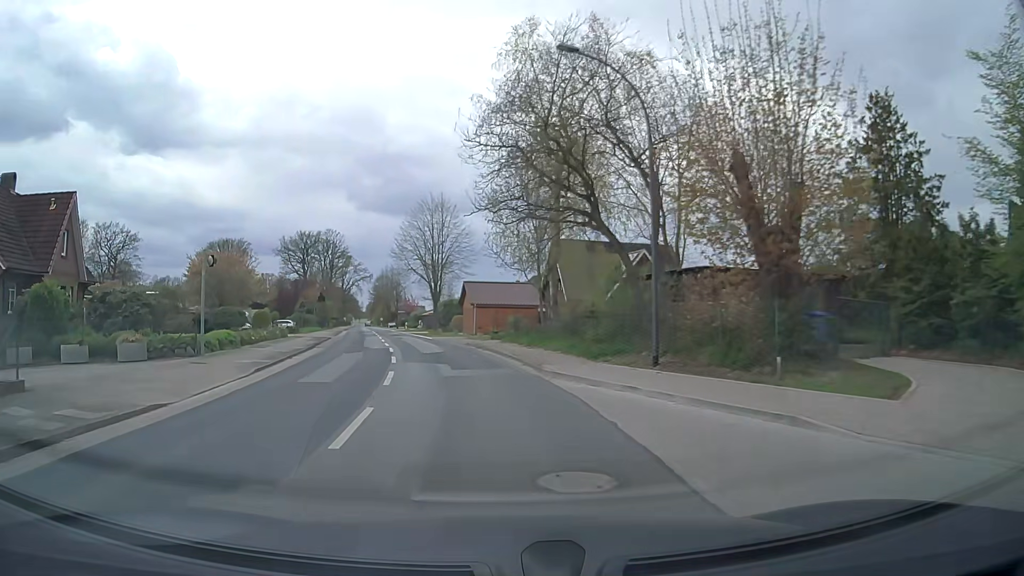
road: secondary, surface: asphalt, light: Day
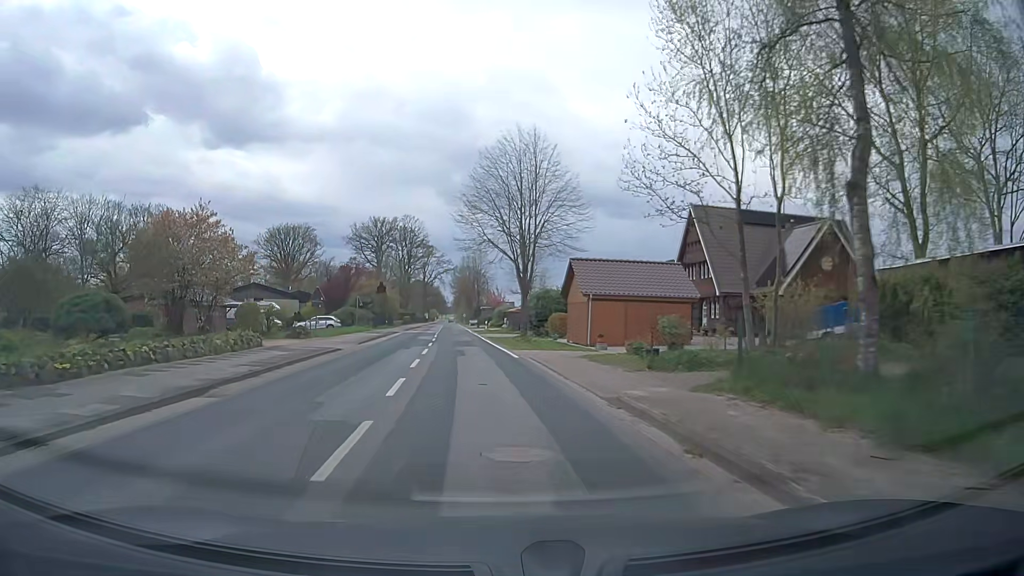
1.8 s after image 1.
(-1.6, +19.8) m; -7°
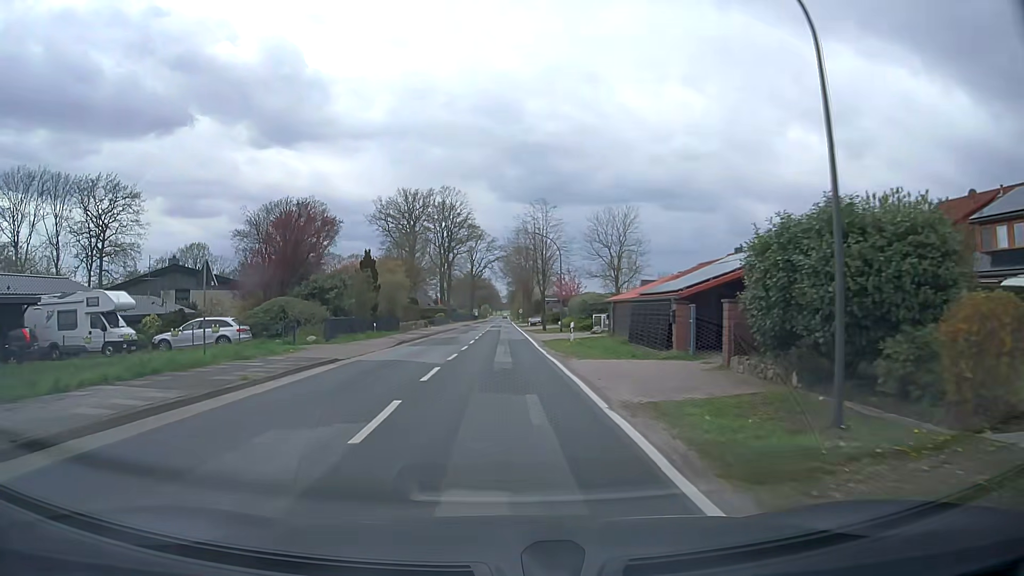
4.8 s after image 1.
(-1.9, +35.8) m; -5°
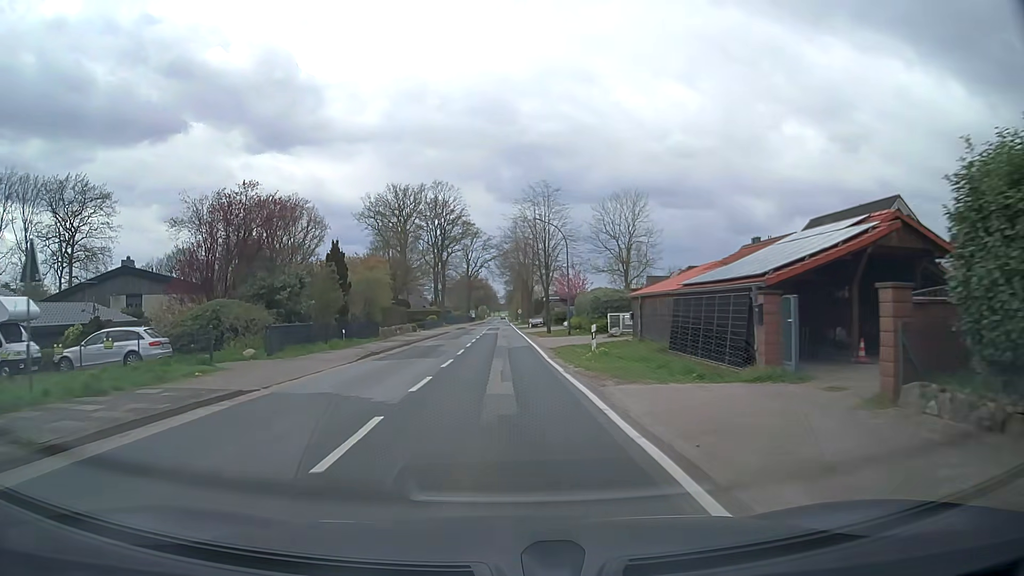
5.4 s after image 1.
(+0.1, +7.5) m; +1°
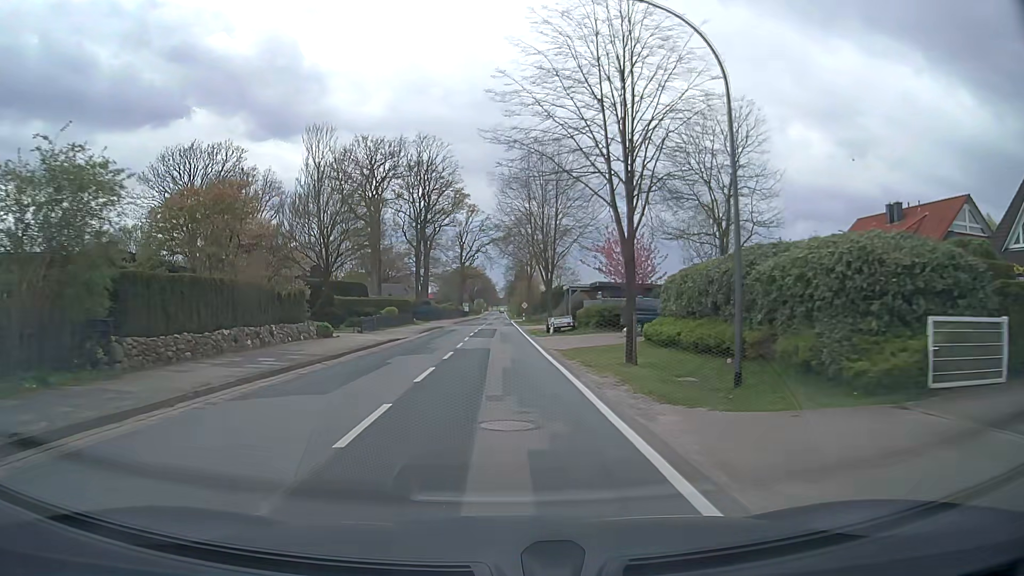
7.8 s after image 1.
(-0.1, +30.3) m; 0°
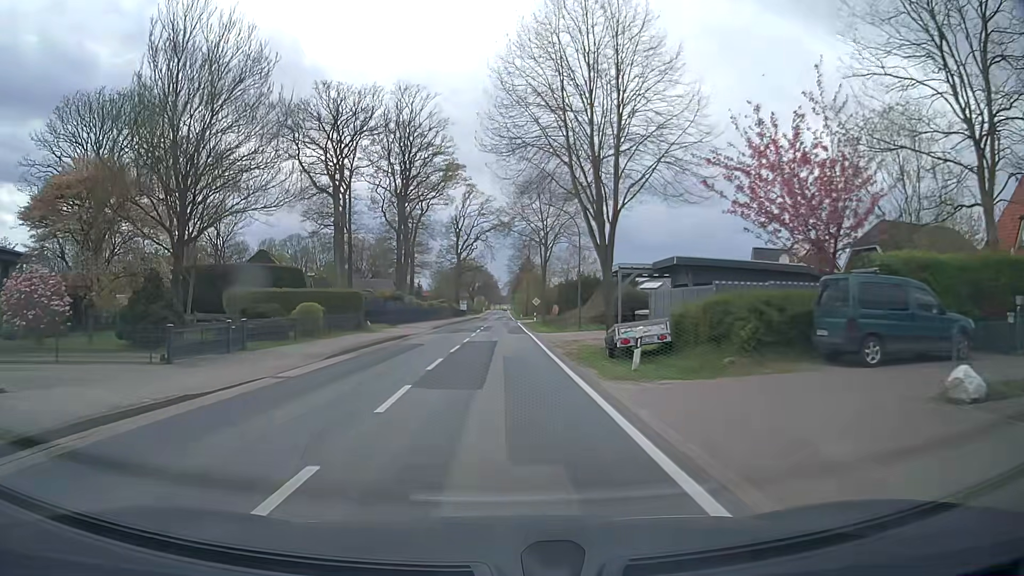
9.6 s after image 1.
(-0.1, +22.9) m; 0°
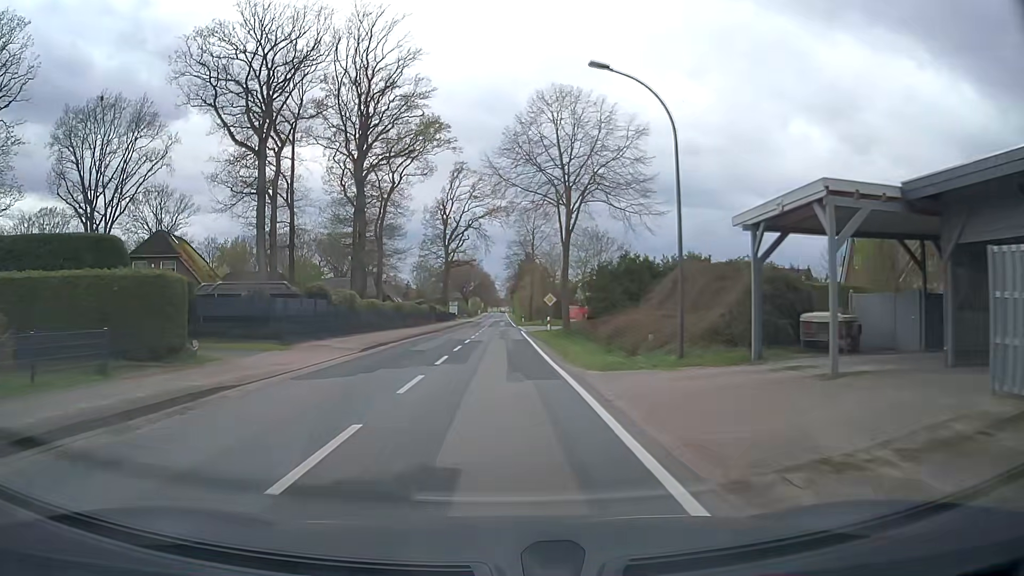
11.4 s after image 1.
(+0.1, +22.8) m; +1°
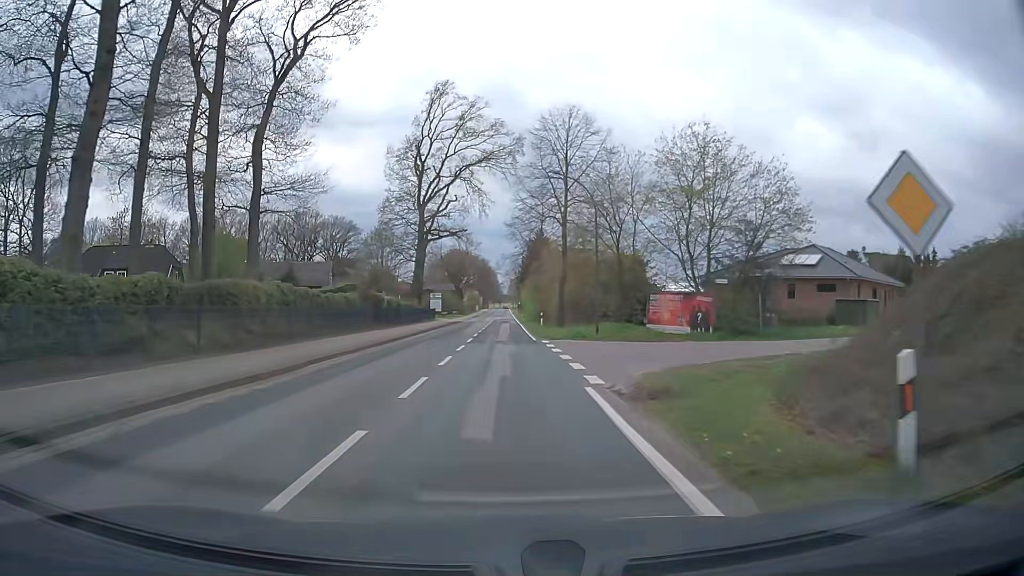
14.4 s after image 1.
(-0.5, +37.7) m; -1°
(0, +10) (0, +20) (0, +30) (0, +40) (0, +50) (+1, +60) (+1, +70) (+1, +80) (+1, +90) (+1, +100) m
